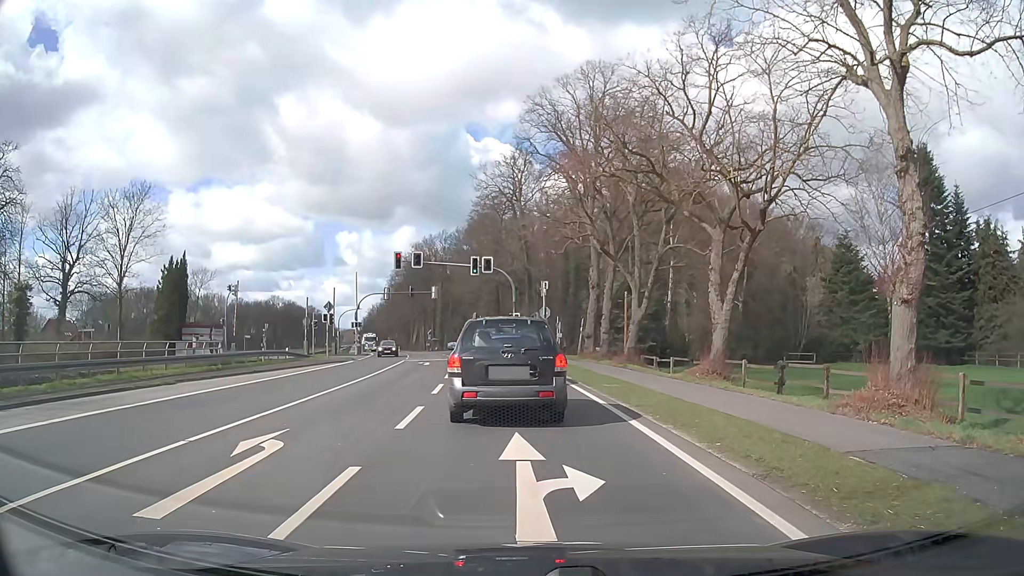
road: primary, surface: asphalt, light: Day
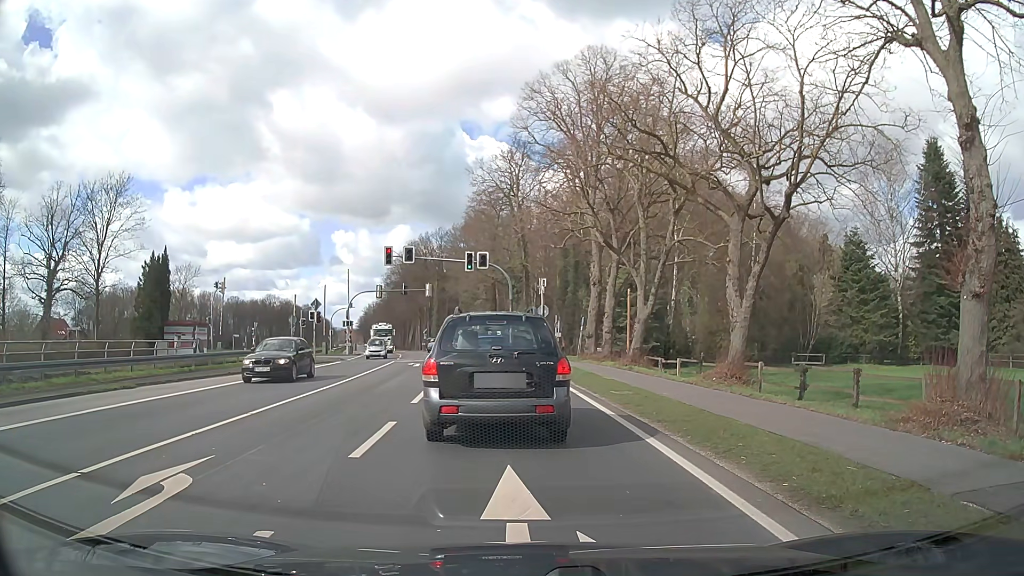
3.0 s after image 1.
(-0.1, +2.4) m; -1°
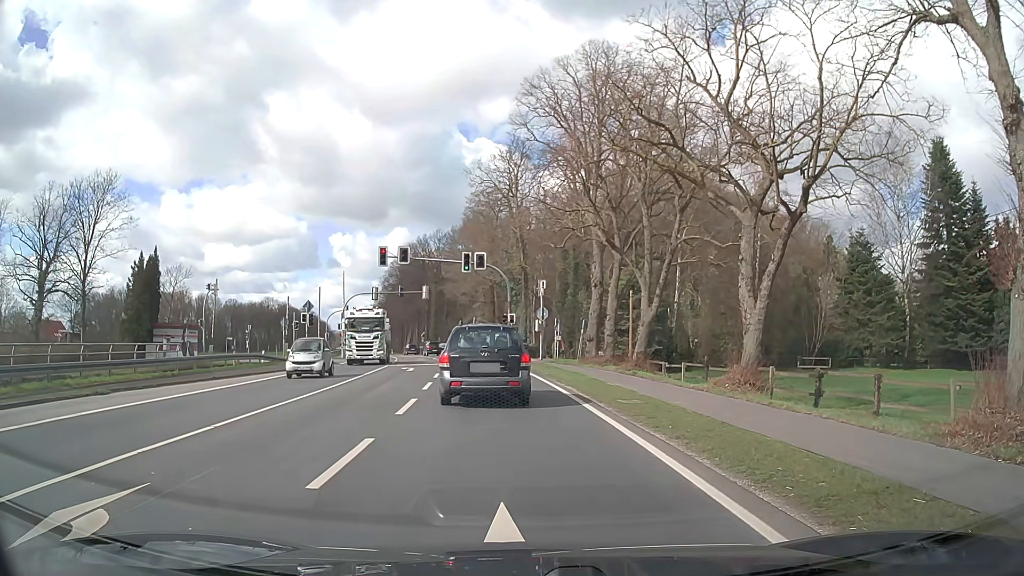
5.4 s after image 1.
(0.0, +1.6) m; -1°
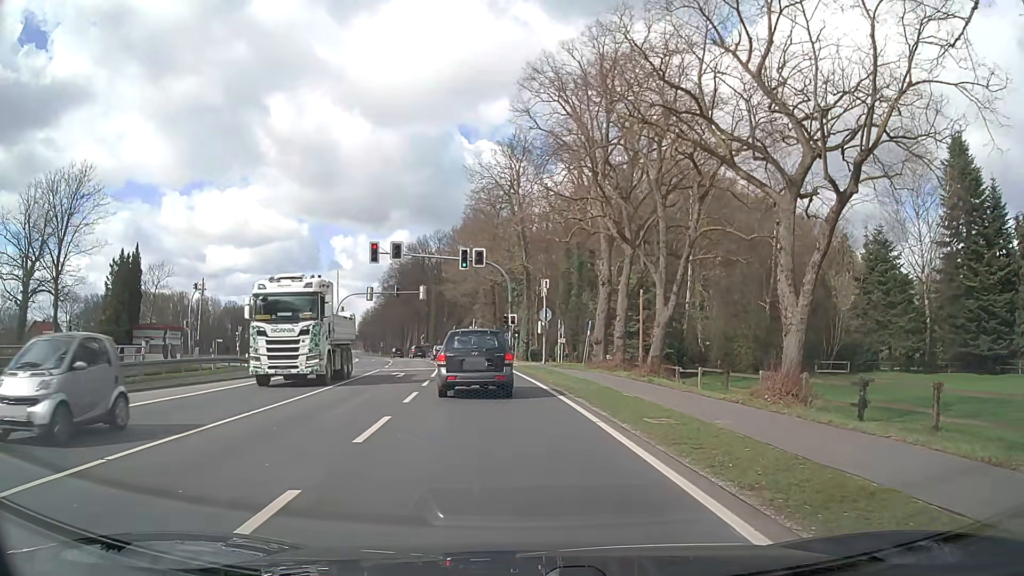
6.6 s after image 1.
(+0.1, +3.3) m; +1°
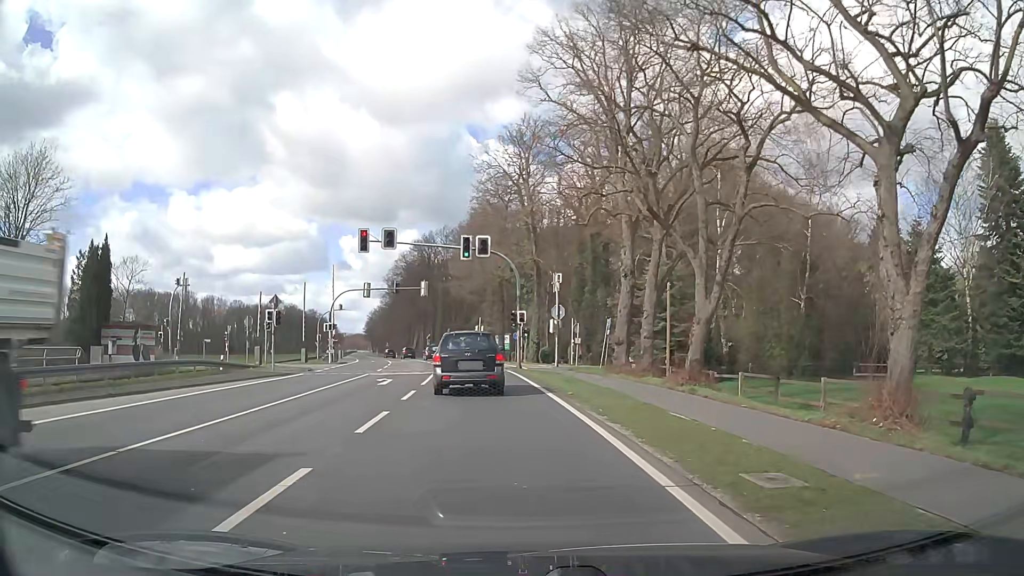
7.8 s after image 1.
(0.0, +5.3) m; 0°
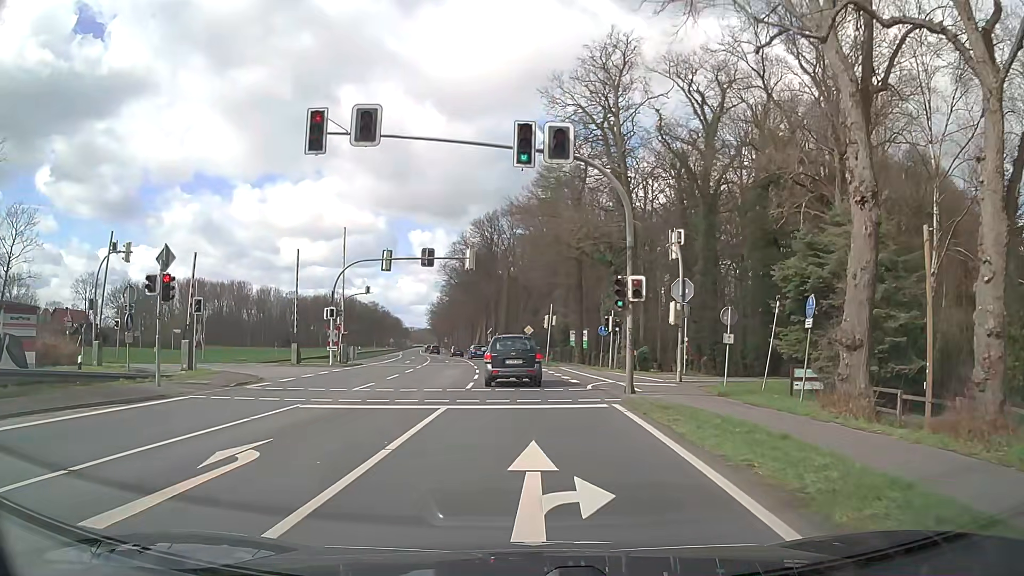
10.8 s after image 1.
(-1.2, +19.0) m; -6°
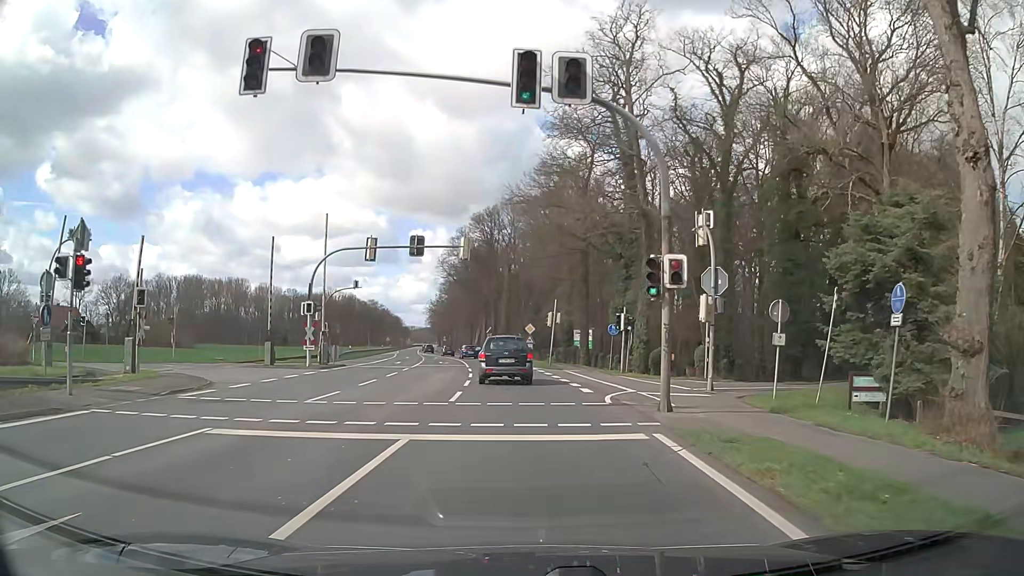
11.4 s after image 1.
(0.0, +4.7) m; 0°
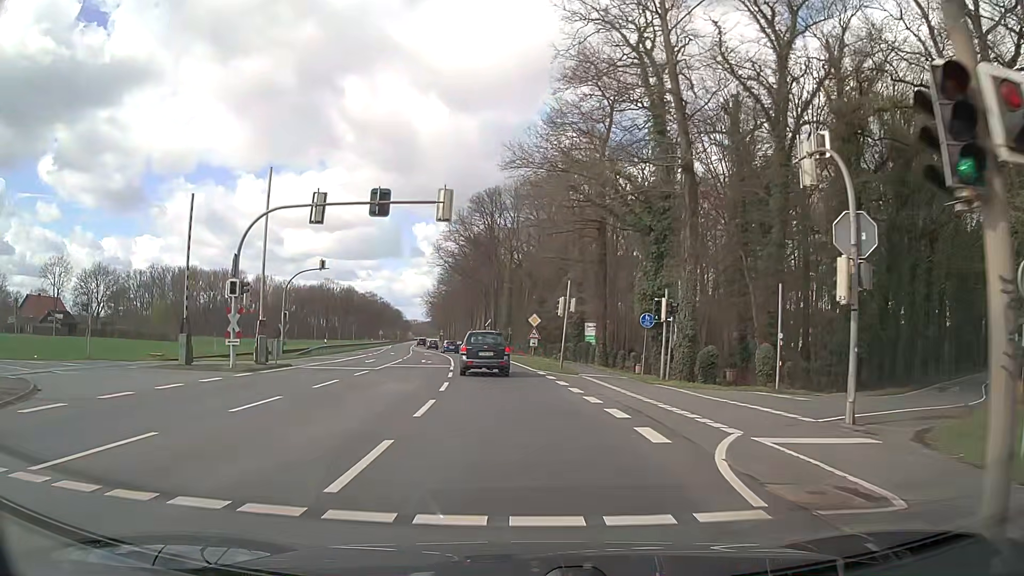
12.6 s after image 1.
(-0.1, +10.4) m; 0°
(0, +10) (-1, +20) (-1, +30) (-3, +40) (-4, +50) (-6, +60) (-8, +69) (-10, +79) (-12, +89) (-14, +99) m
